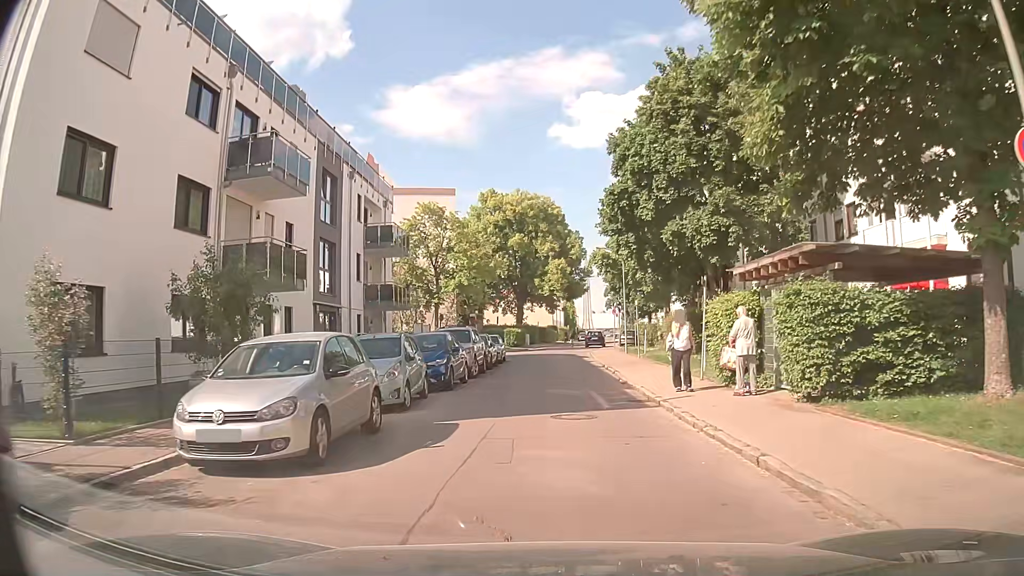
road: residential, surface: asphalt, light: Day
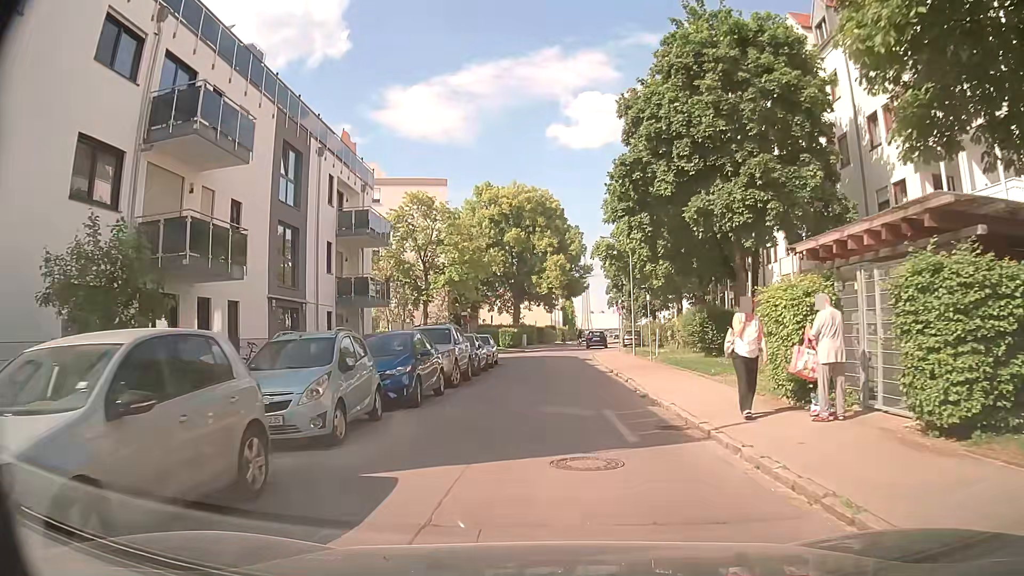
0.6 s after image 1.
(+0.1, +4.2) m; +1°
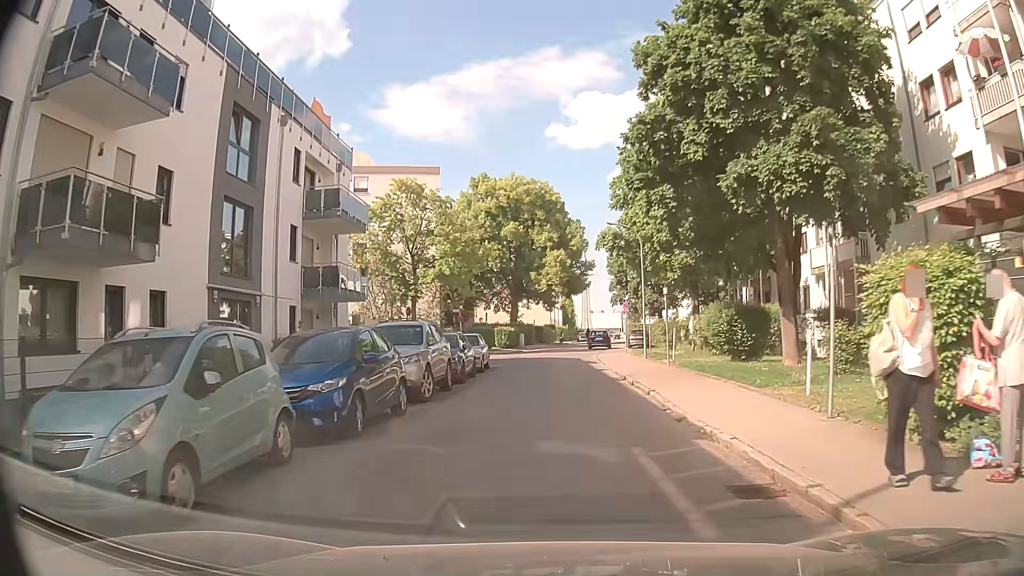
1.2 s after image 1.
(0.0, +4.1) m; 0°
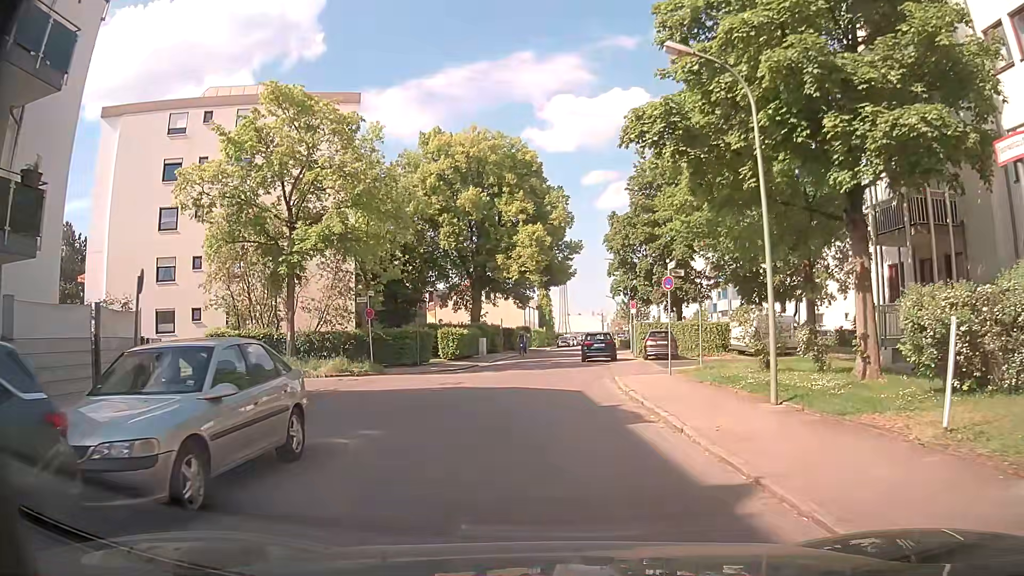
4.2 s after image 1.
(-0.1, +19.2) m; +1°
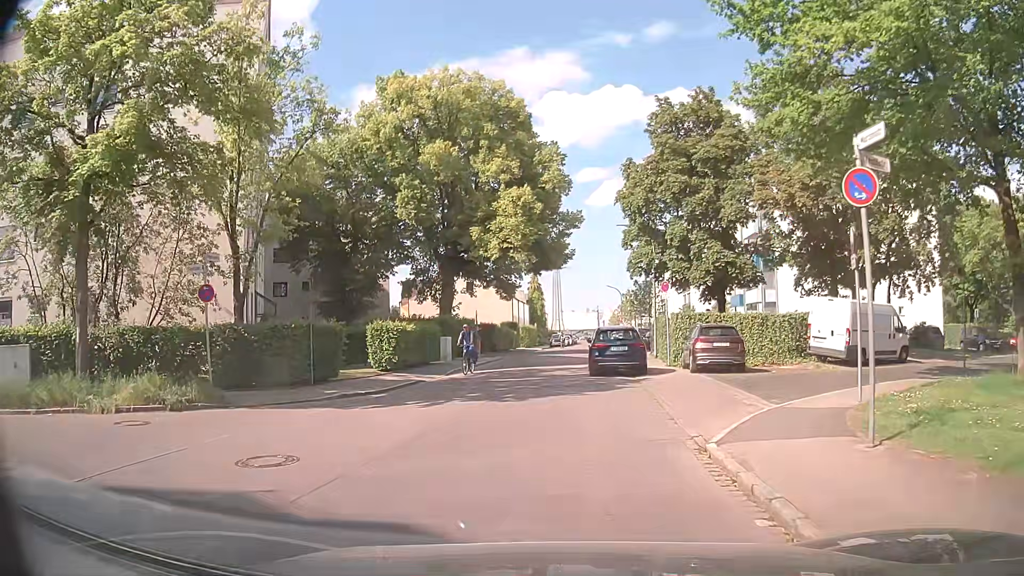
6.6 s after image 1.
(+0.3, +13.1) m; +1°
